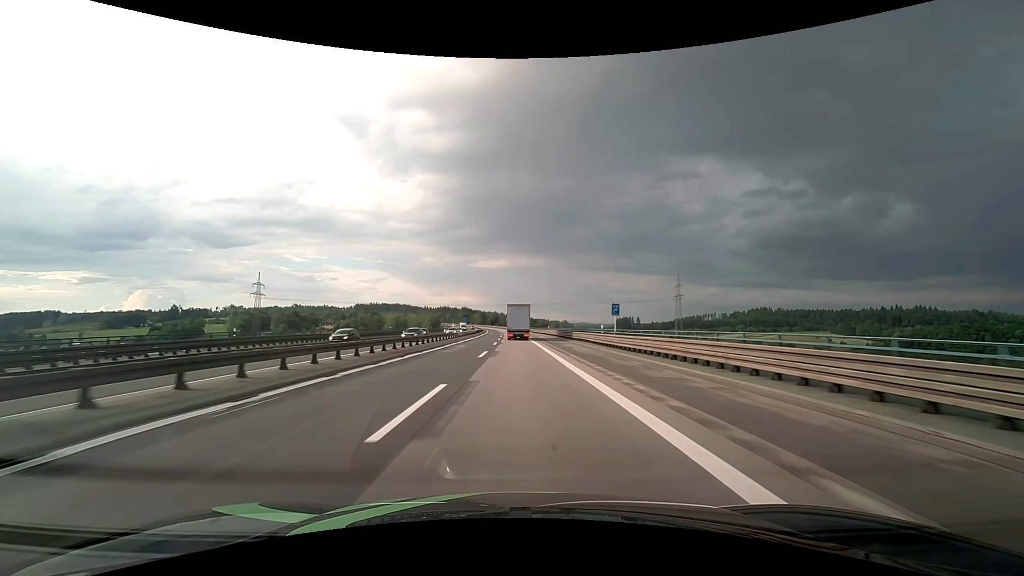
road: motorway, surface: asphalt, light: Day
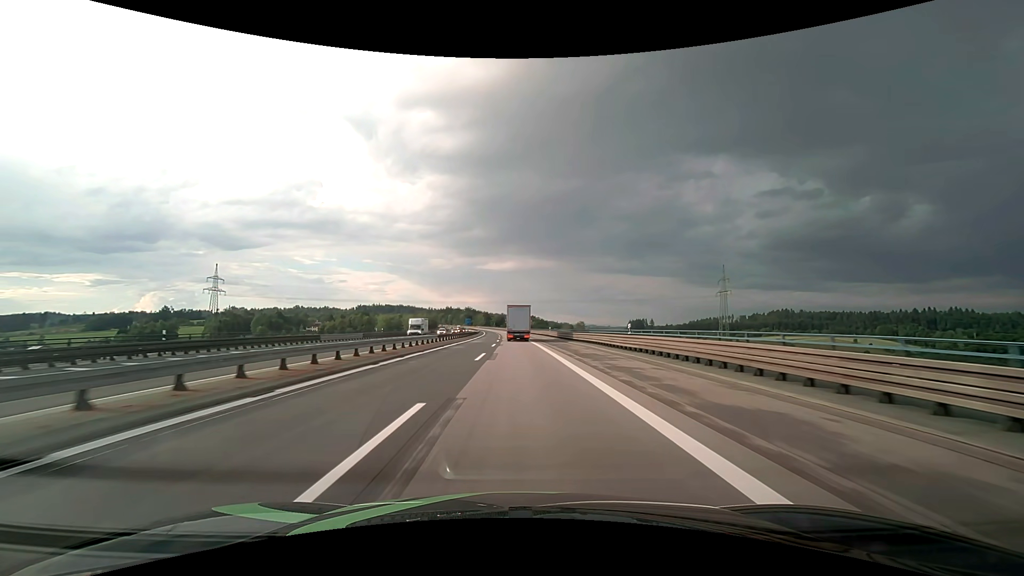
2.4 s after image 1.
(-0.5, +57.4) m; -1°
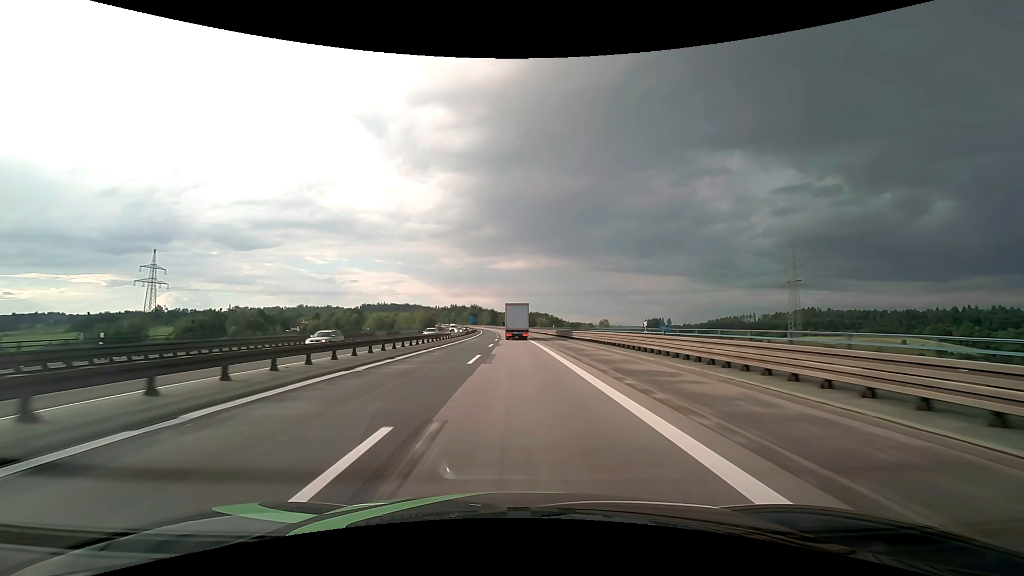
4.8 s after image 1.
(-0.6, +56.8) m; -1°
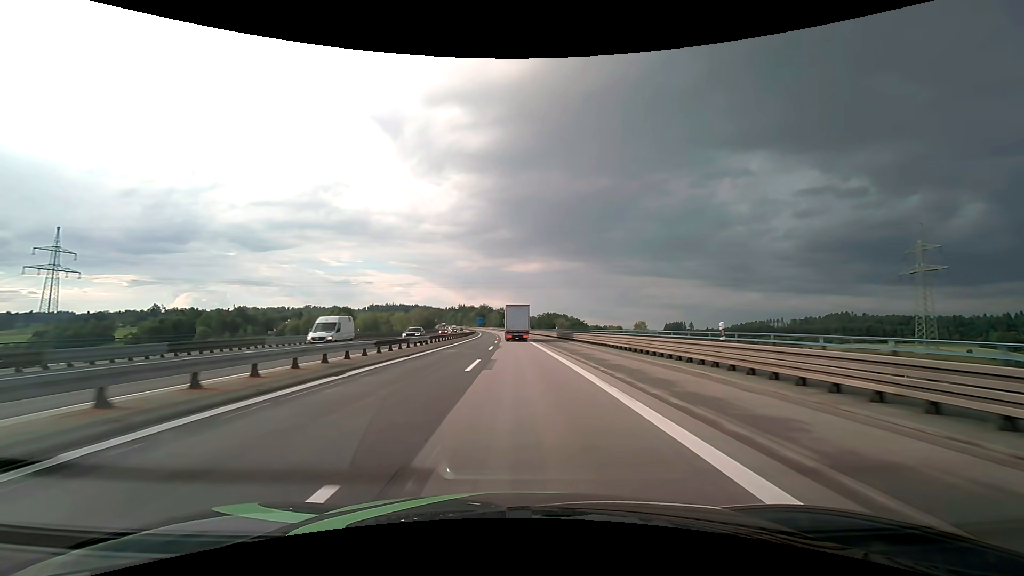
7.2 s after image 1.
(-0.9, +56.8) m; -2°
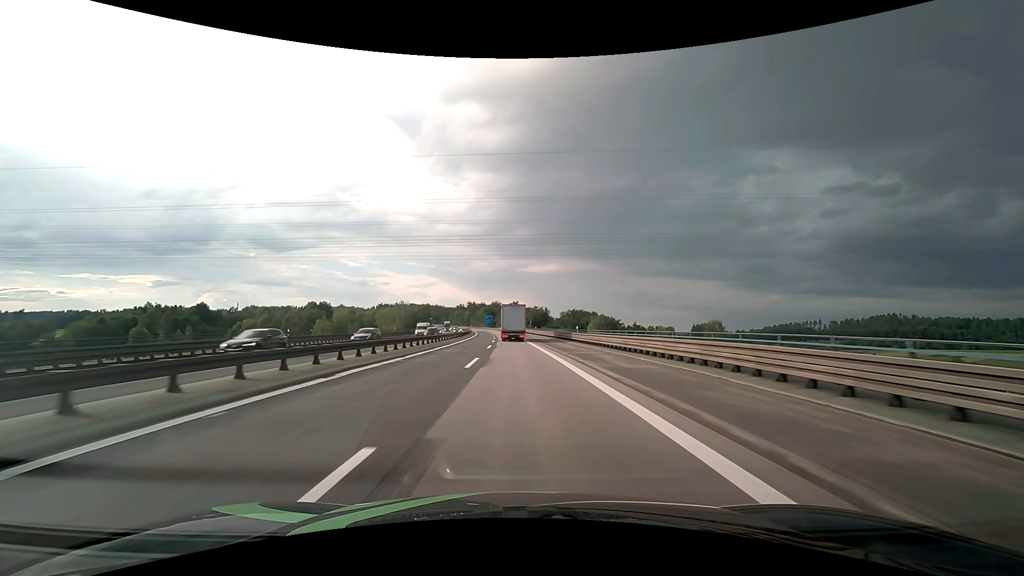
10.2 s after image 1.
(-1.1, +71.2) m; -2°
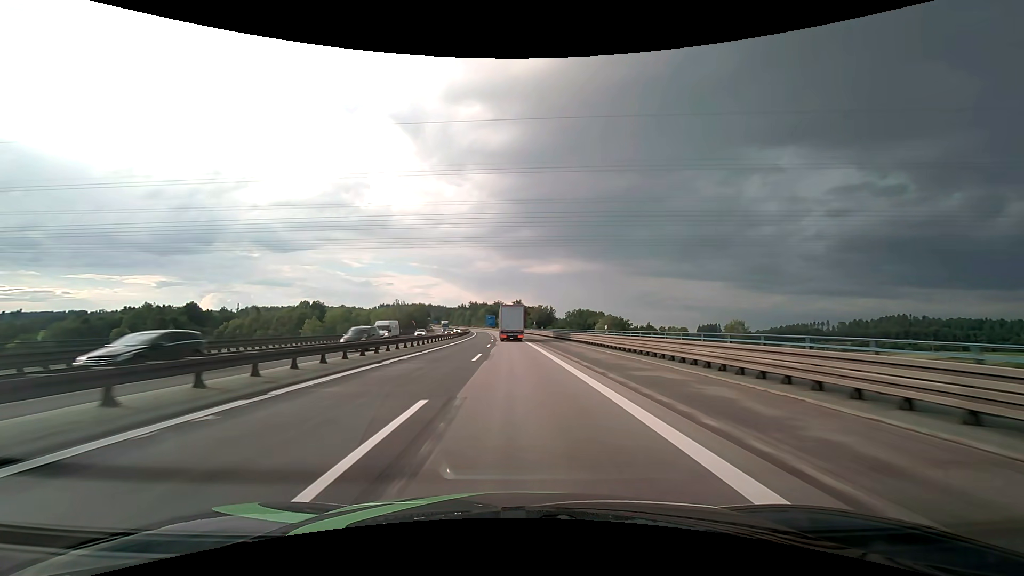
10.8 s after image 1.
(0.0, +14.3) m; 0°
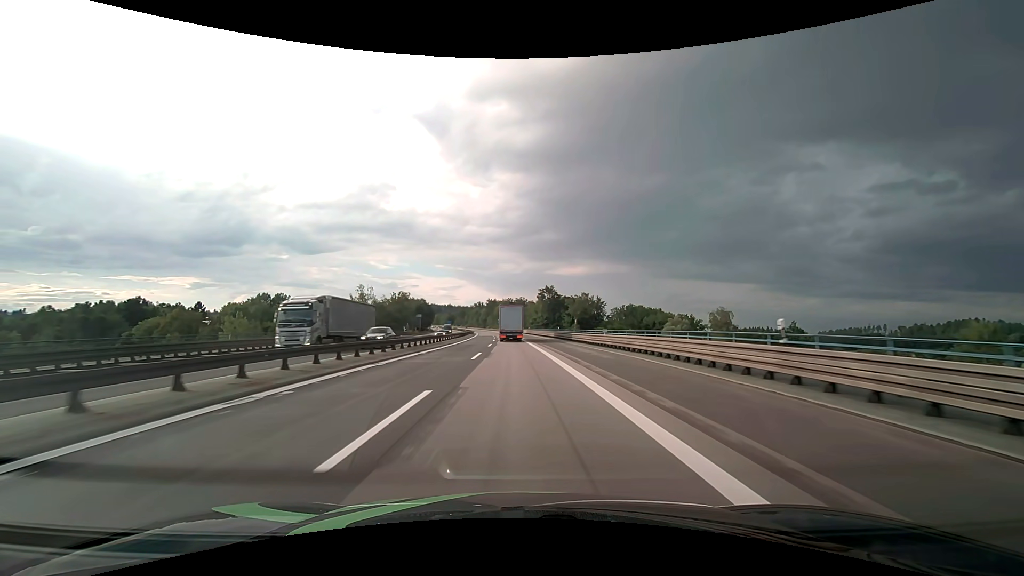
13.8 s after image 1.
(-1.5, +71.2) m; -3°
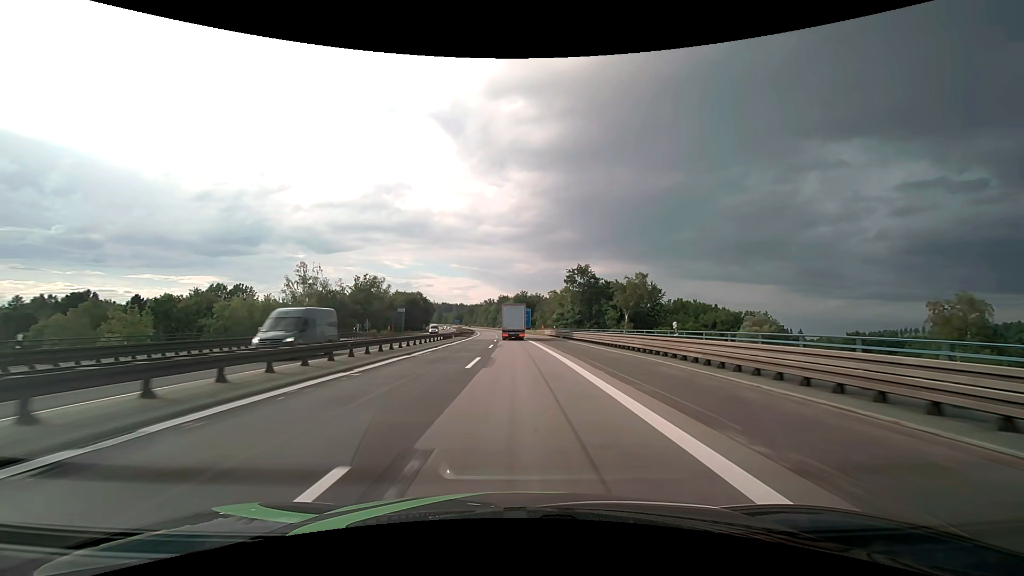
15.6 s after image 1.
(-0.6, +42.7) m; -2°
(0, +10) (0, +20) (0, +30) (0, +40) (-1, +50) (-1, +60) (-1, +70) (-2, +80) (-2, +90) (-3, +100) m
